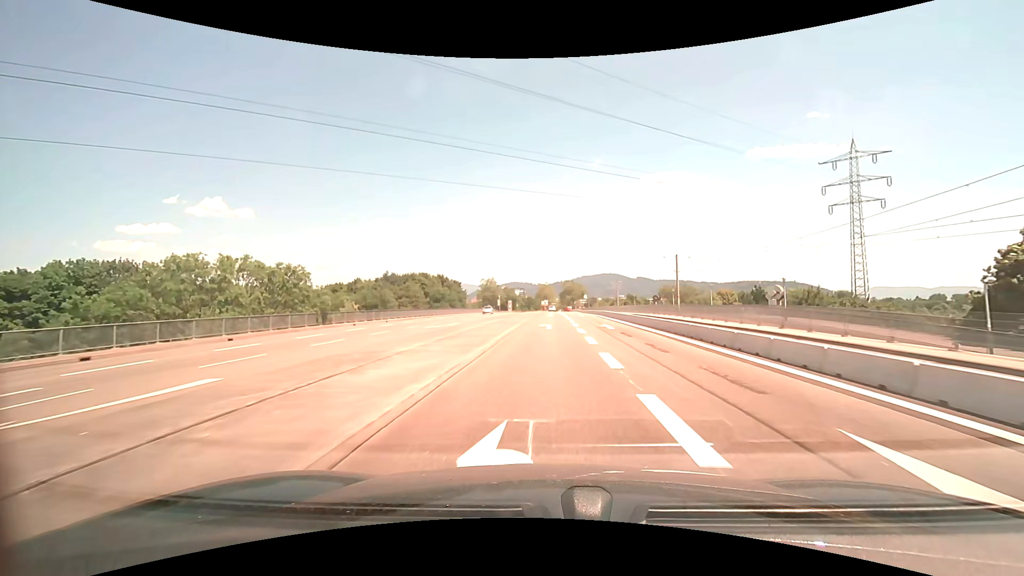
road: secondary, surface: asphalt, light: Day
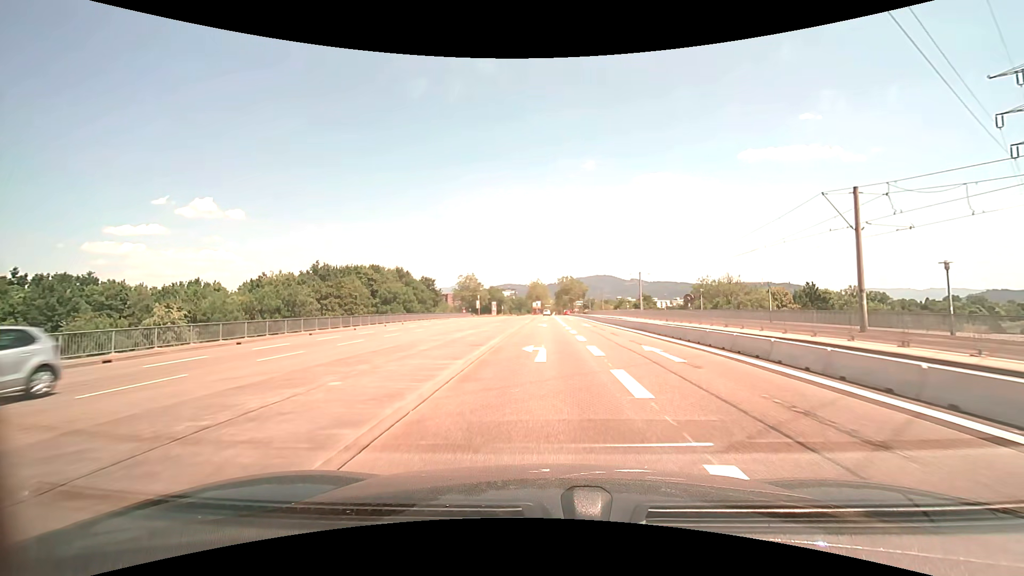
(+0.7, +38.6) m; +1°
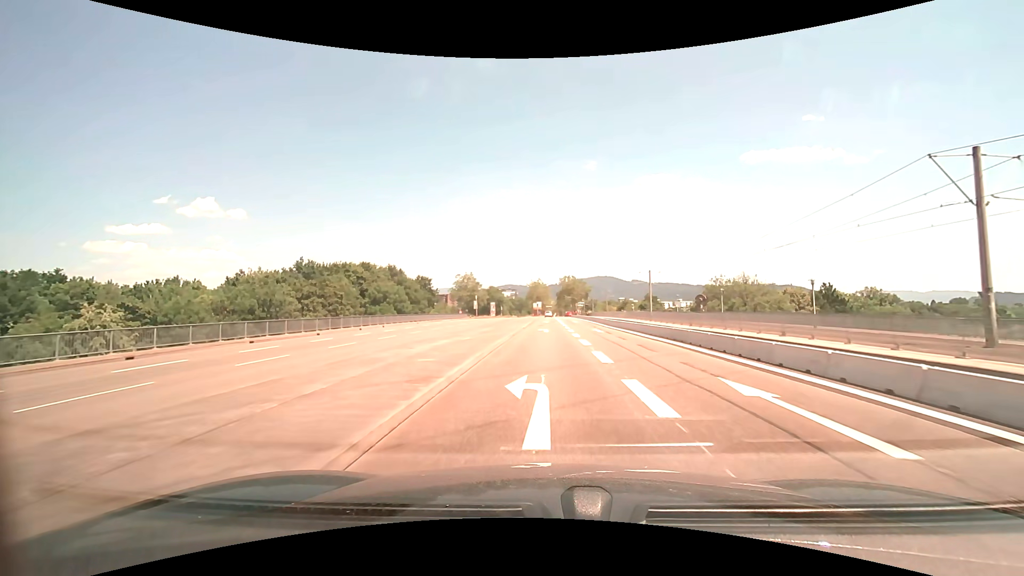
(0.0, +7.1) m; 0°
